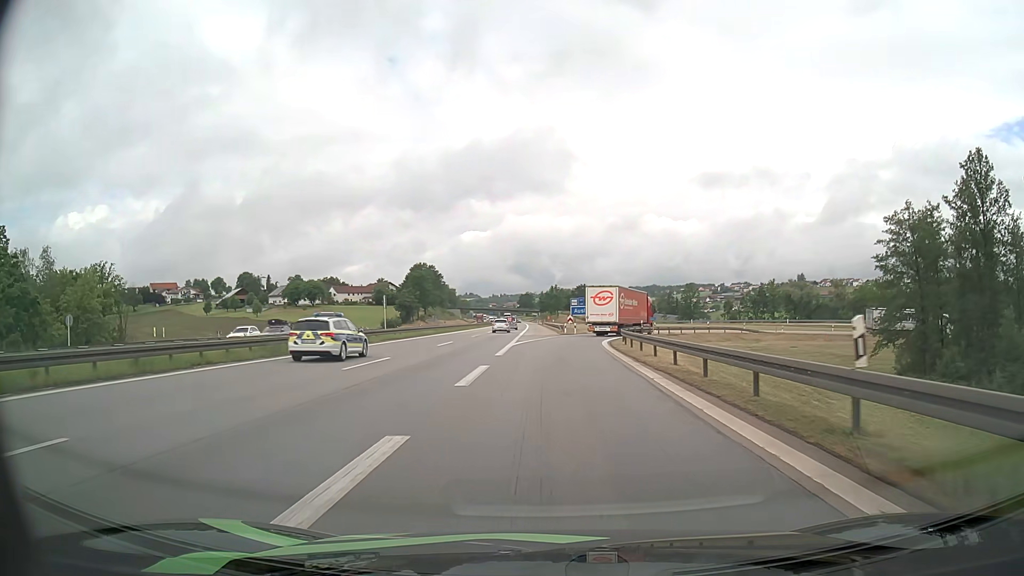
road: motorway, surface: asphalt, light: Day
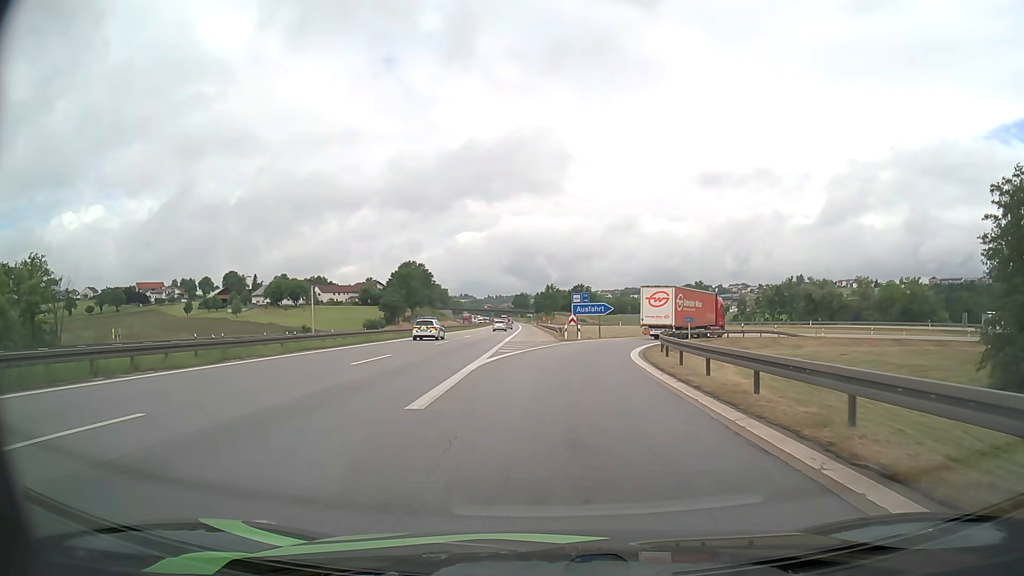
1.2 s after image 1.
(0.0, +15.5) m; 0°
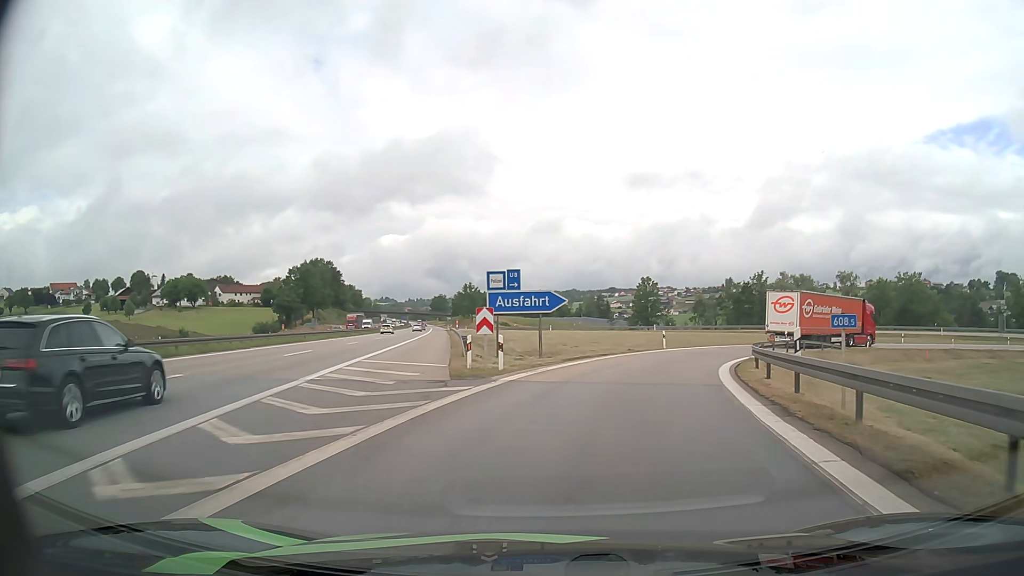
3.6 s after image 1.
(+1.0, +27.4) m; +6°
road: motorway_link
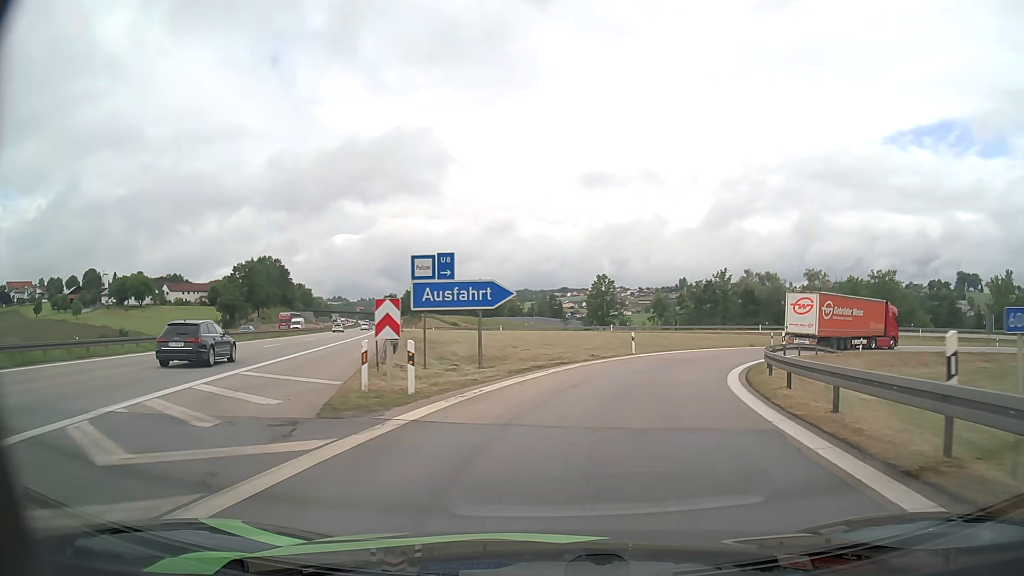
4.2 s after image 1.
(+0.2, +6.7) m; +4°
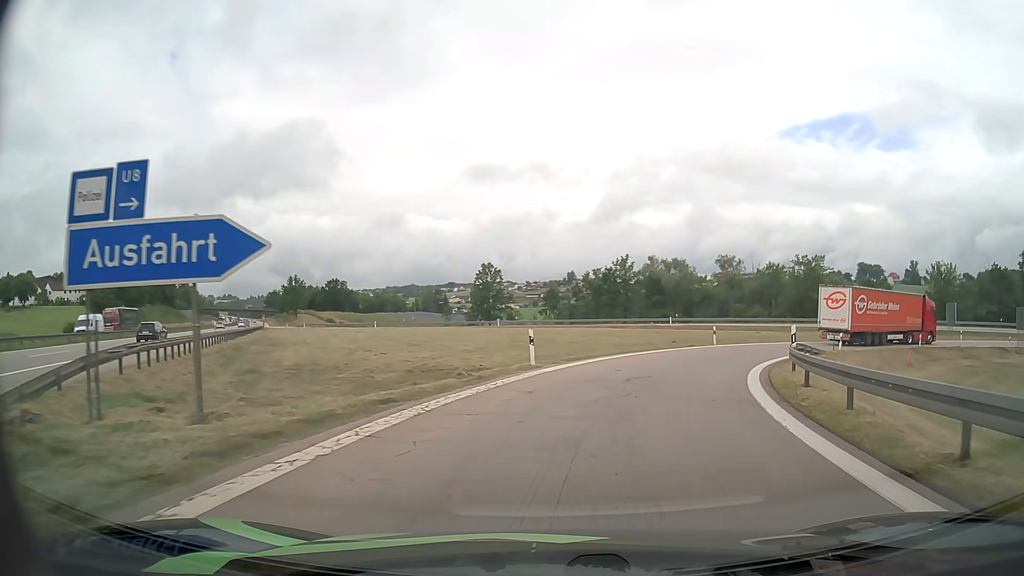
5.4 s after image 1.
(+1.1, +13.0) m; +10°
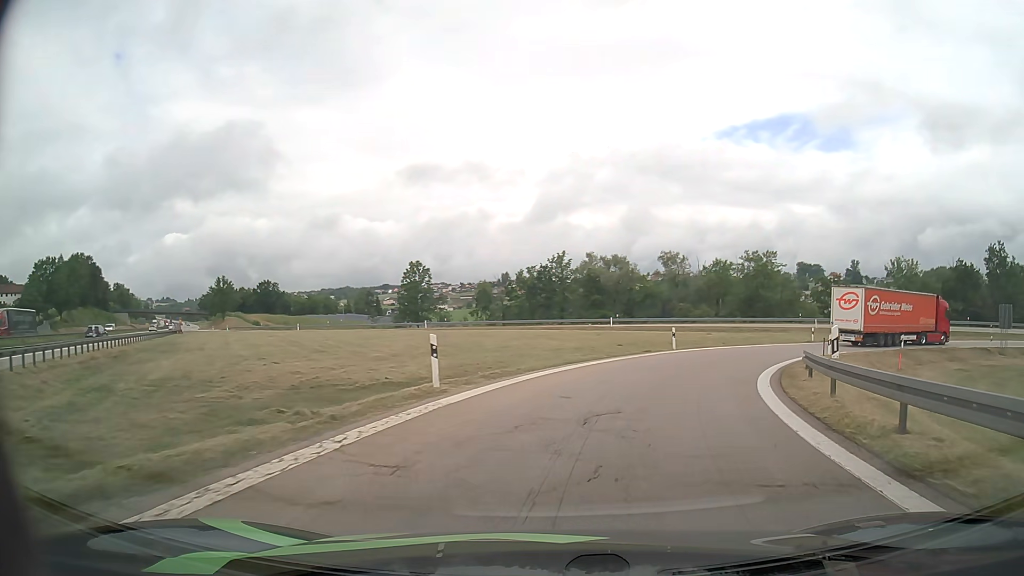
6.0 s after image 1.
(+0.3, +6.5) m; +5°
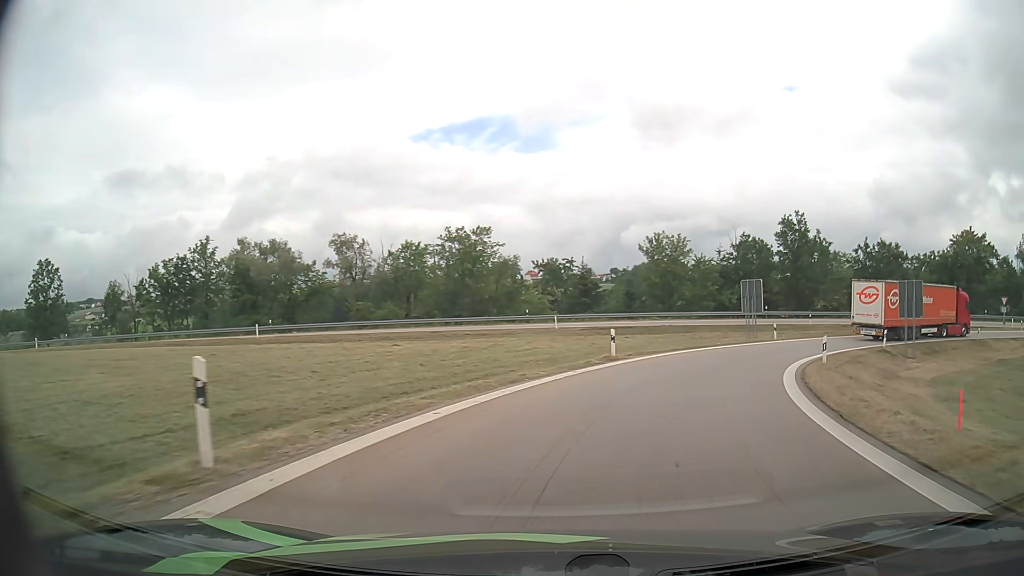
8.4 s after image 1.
(+5.5, +24.8) m; +26°
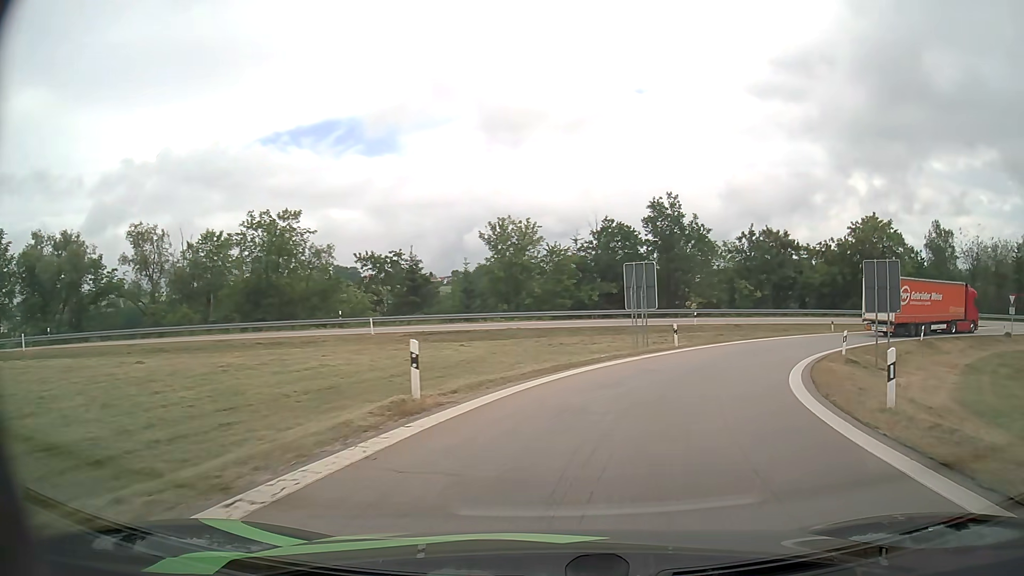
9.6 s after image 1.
(+1.5, +12.6) m; +13°
(+1, +10) (+4, +19) (+9, +28) (+15, +36) (+23, +43) (+31, +47) (+41, +51) (+51, +52) (+61, +52) (+70, +49) m
